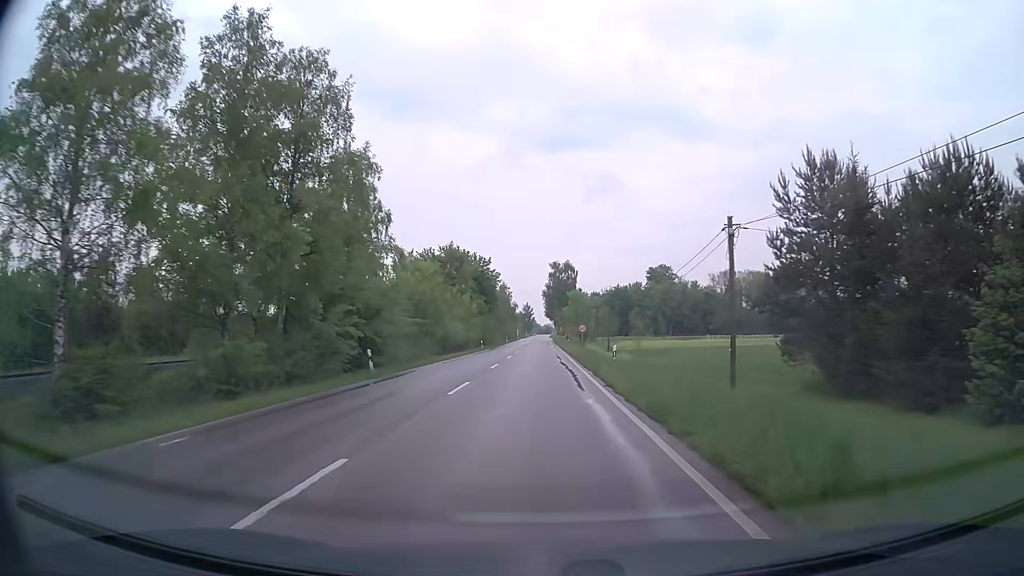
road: secondary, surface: asphalt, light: Day
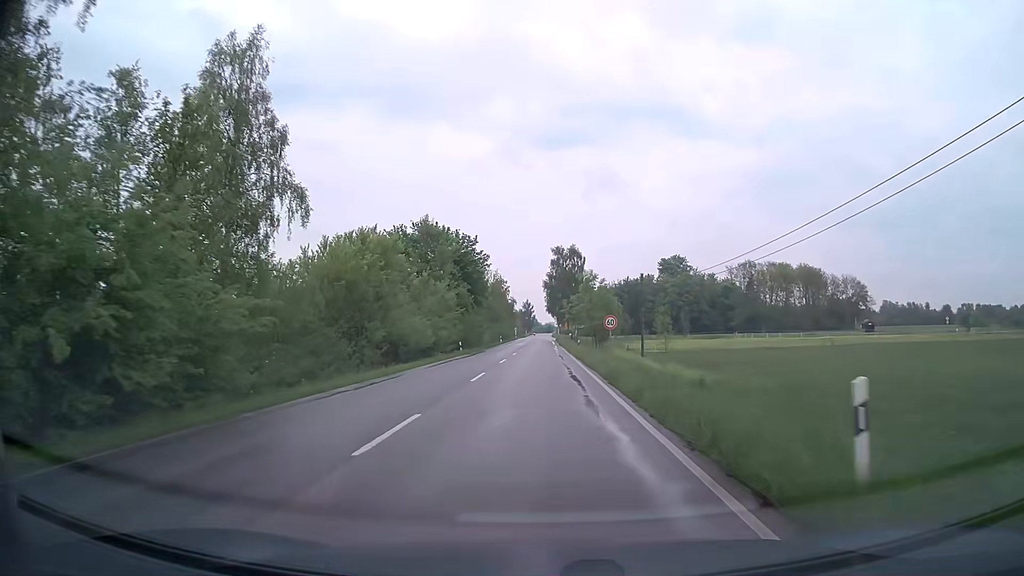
(0.0, +19.9) m; 0°
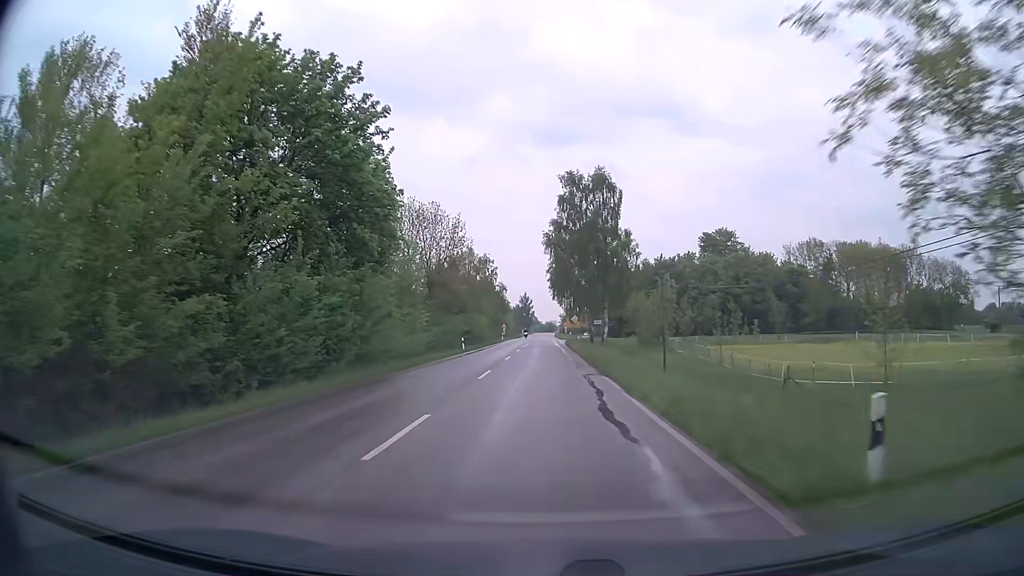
(+0.1, +48.2) m; 0°
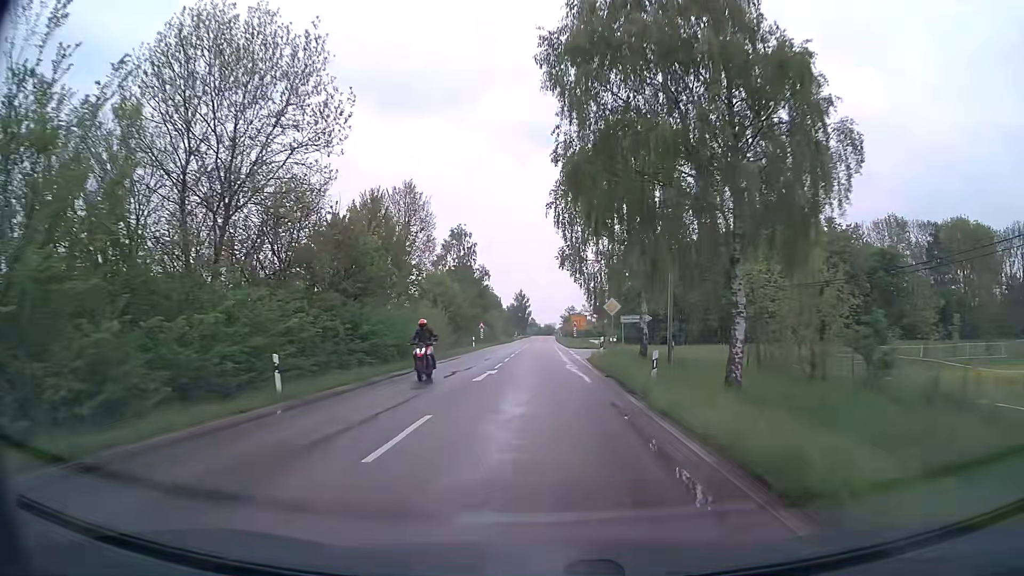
(+0.1, +37.5) m; 0°
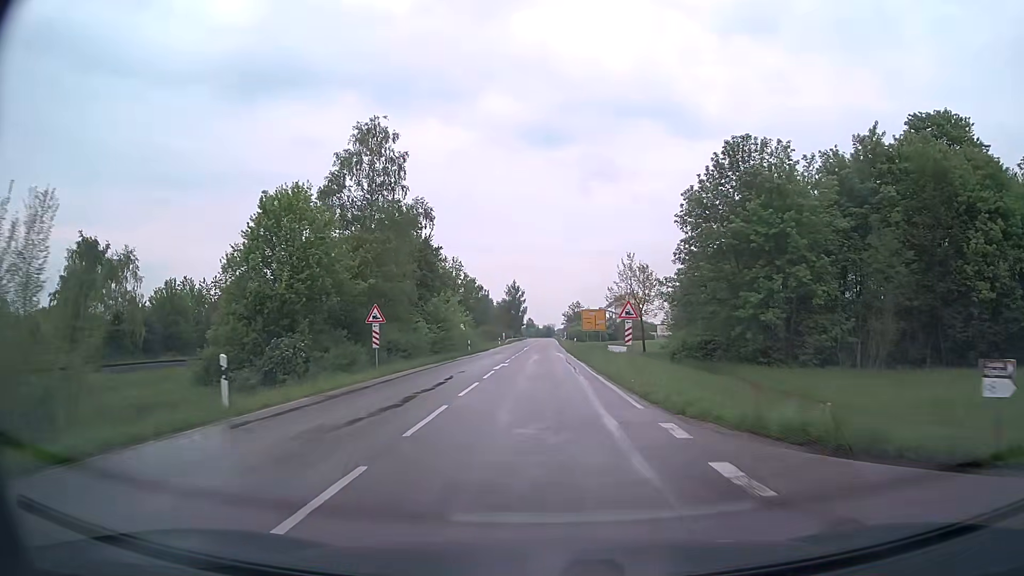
(0.0, +46.5) m; 0°
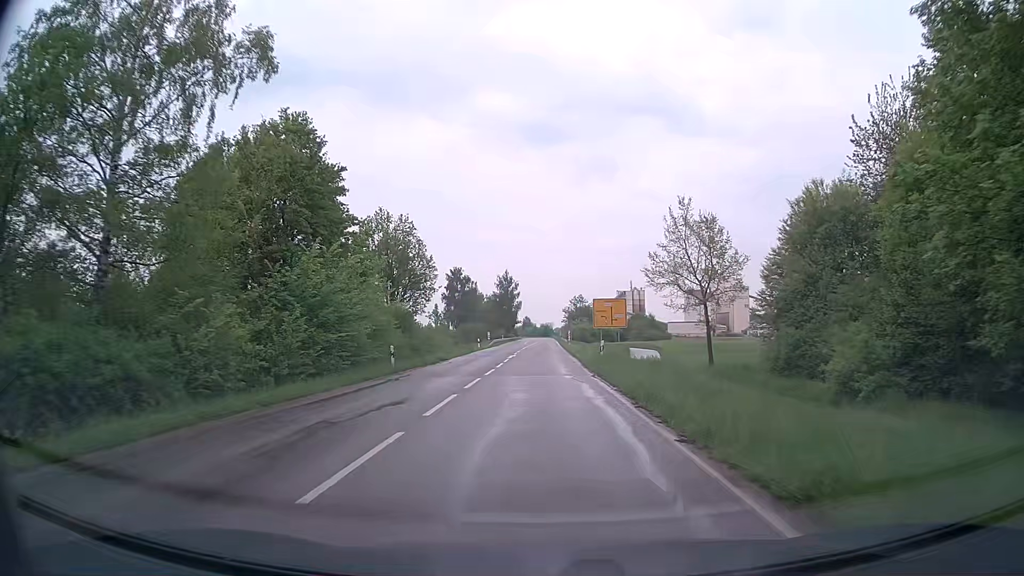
(+0.1, +27.7) m; 0°
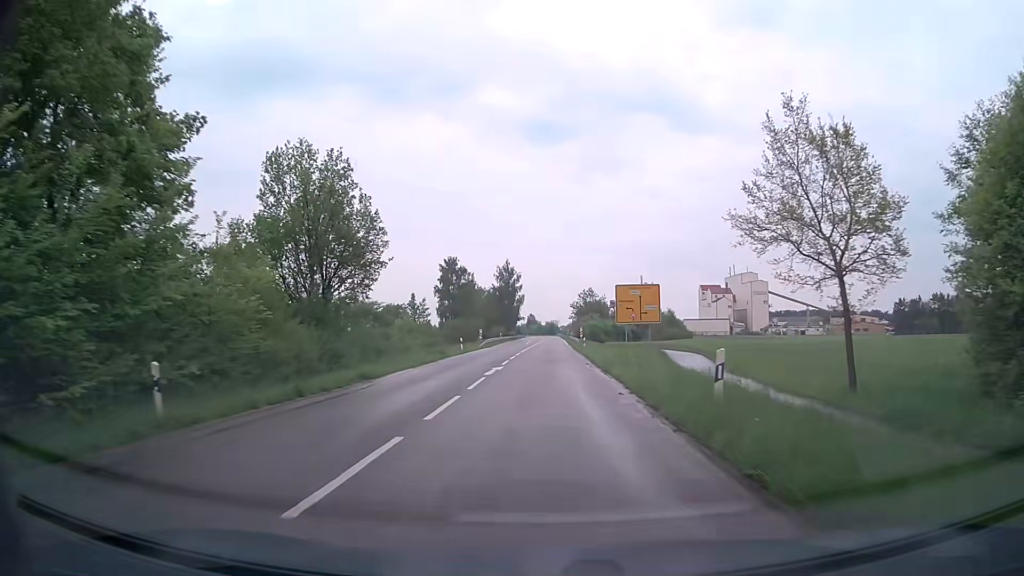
(0.0, +18.4) m; 0°
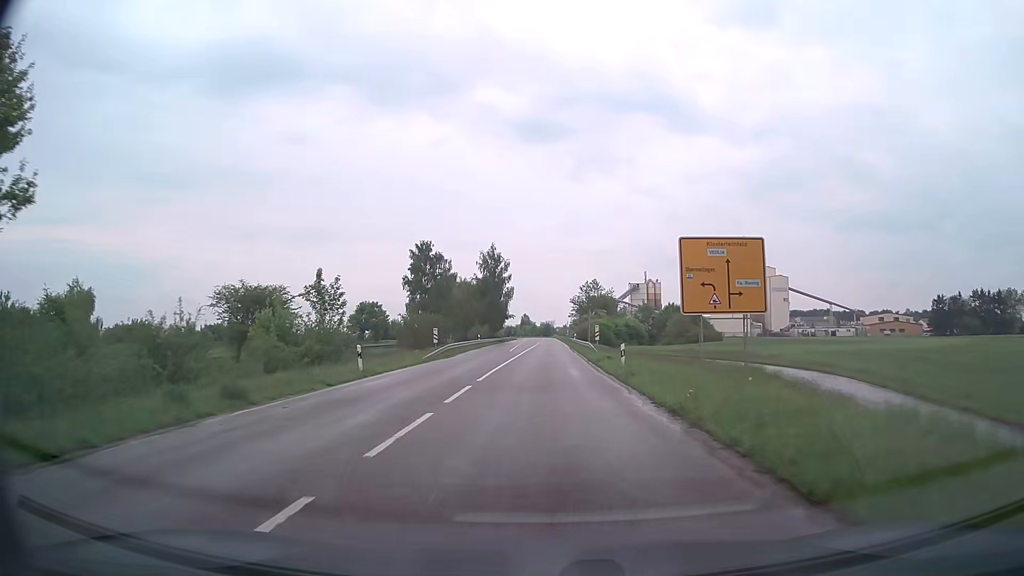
(+0.1, +27.6) m; +1°
(0, +10) (0, +20) (0, +30) (0, +40) (0, +50) (0, +60) (0, +70) (0, +80) (0, +90) (0, +100) m
